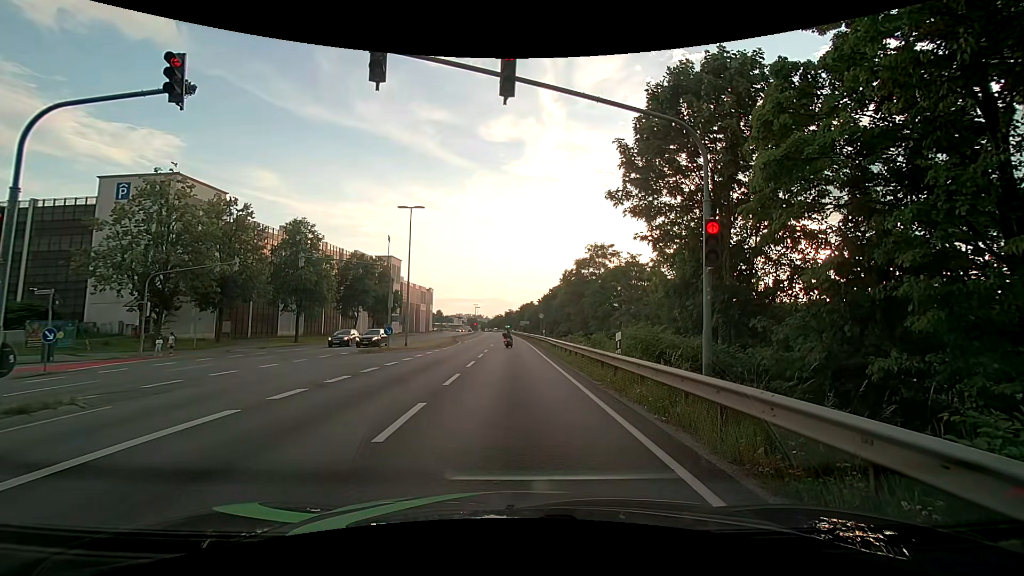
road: primary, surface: asphalt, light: Day
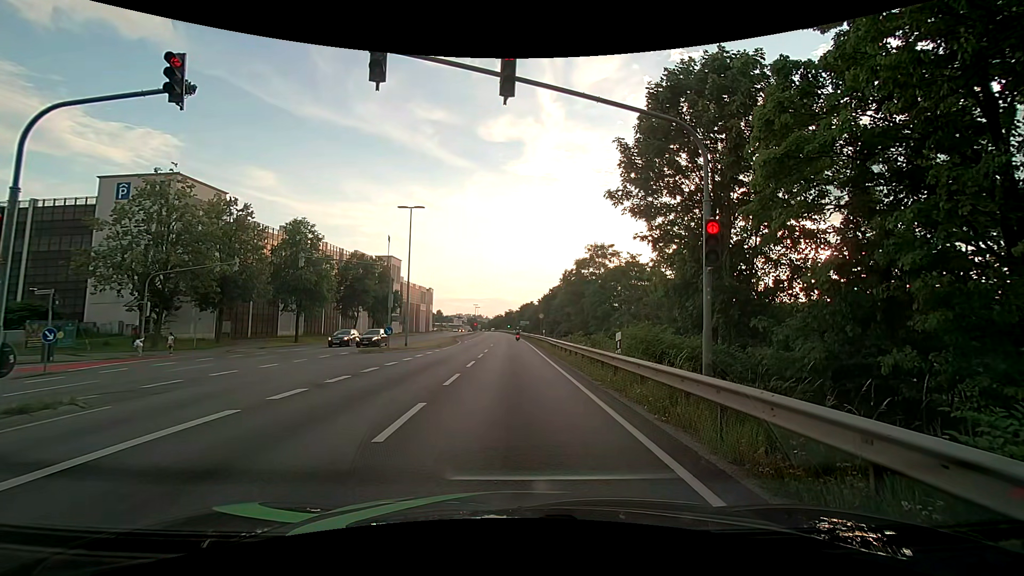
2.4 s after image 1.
(0.0, 0.0) m; 0°
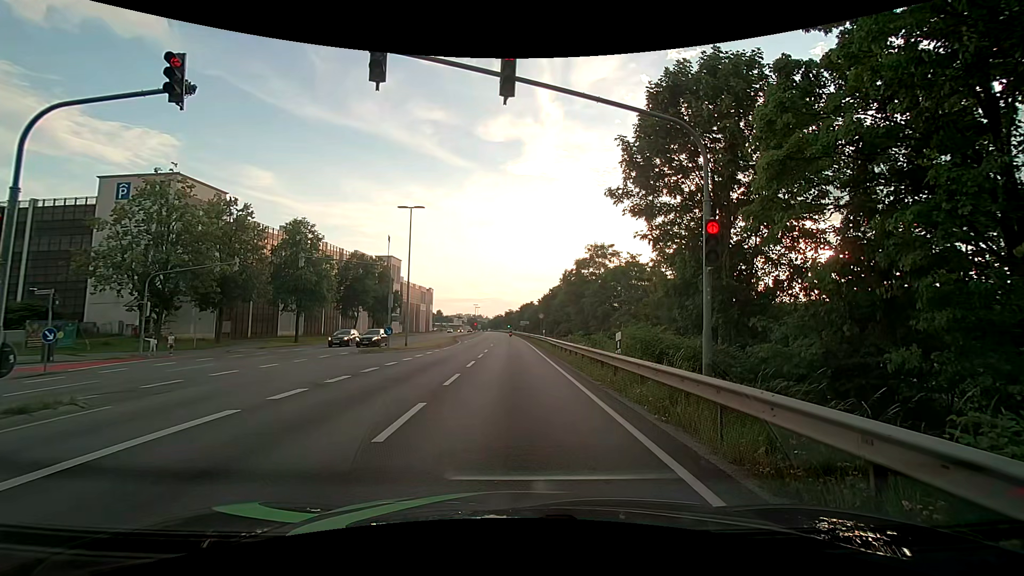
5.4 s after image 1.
(0.0, 0.0) m; 0°
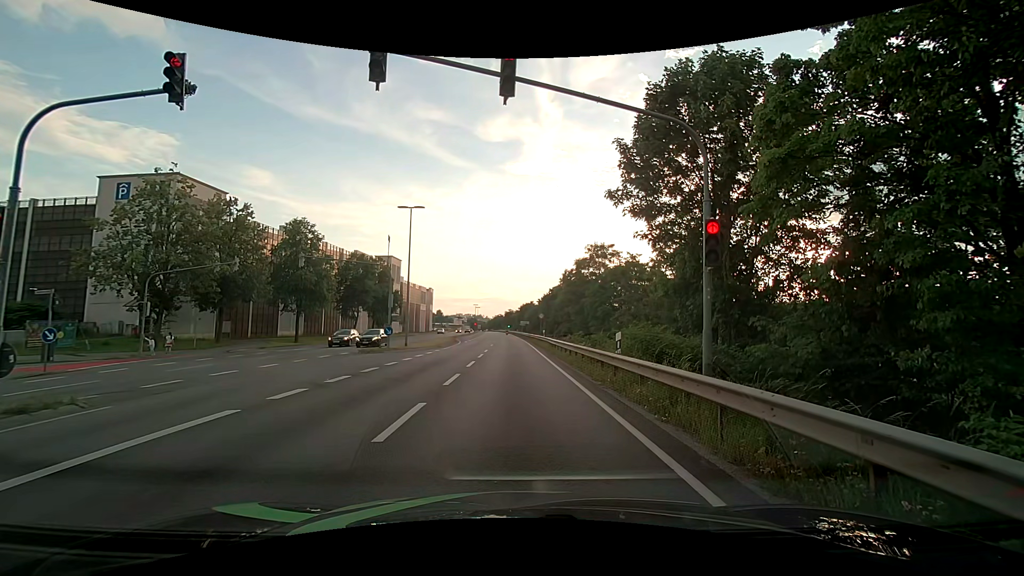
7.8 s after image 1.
(0.0, 0.0) m; 0°
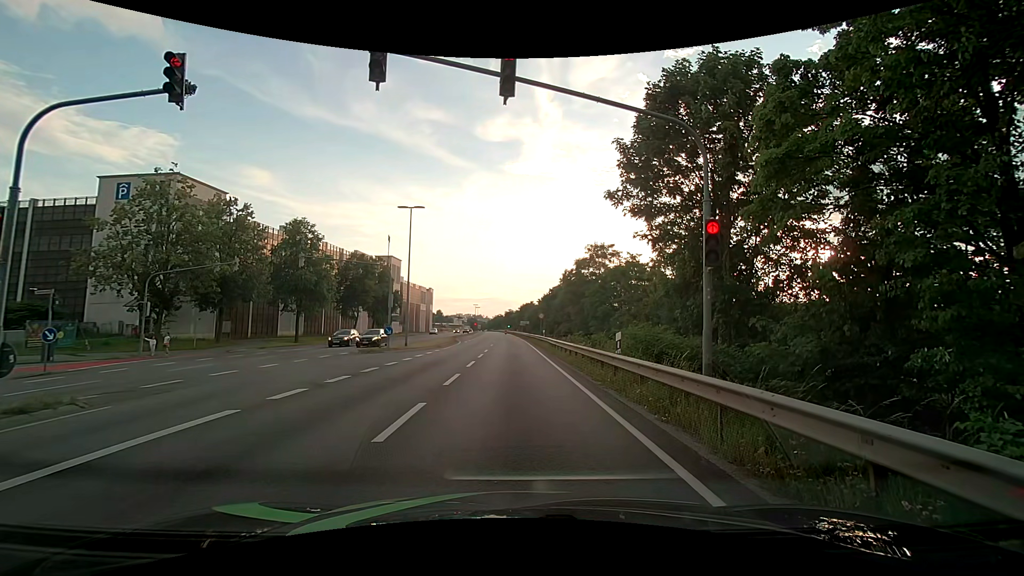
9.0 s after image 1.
(0.0, 0.0) m; 0°
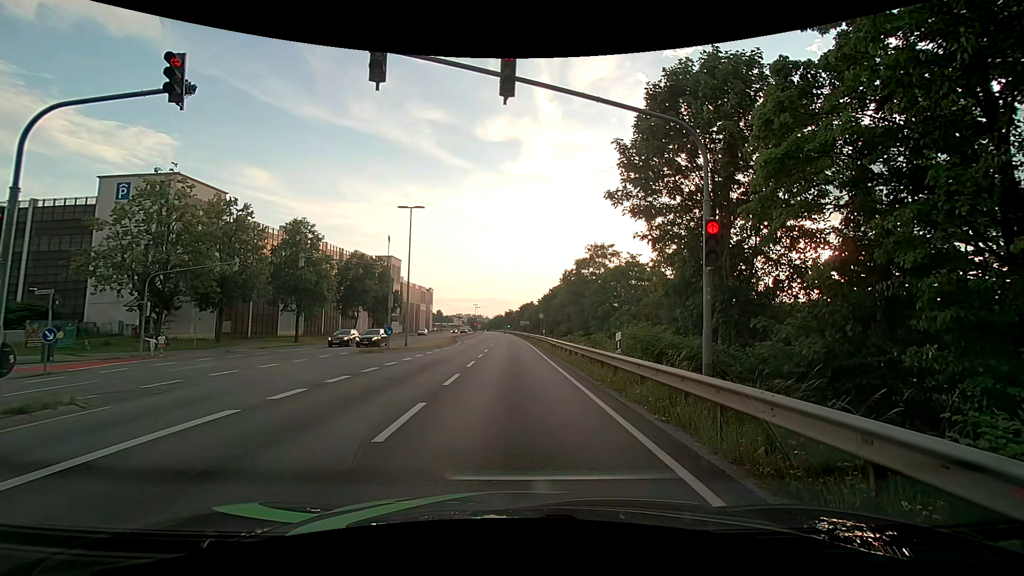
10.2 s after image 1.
(0.0, 0.0) m; 0°
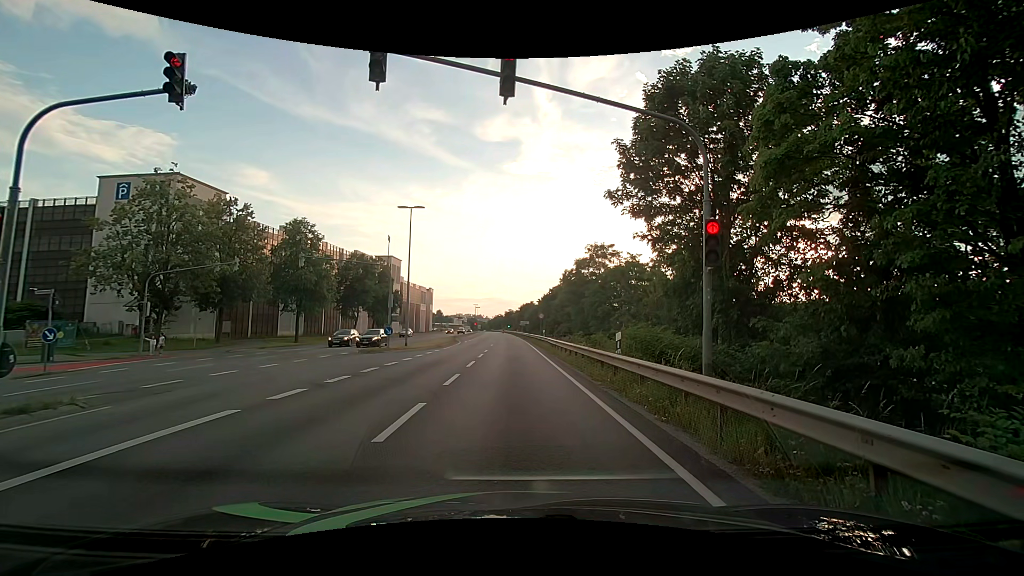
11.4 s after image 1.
(0.0, 0.0) m; 0°
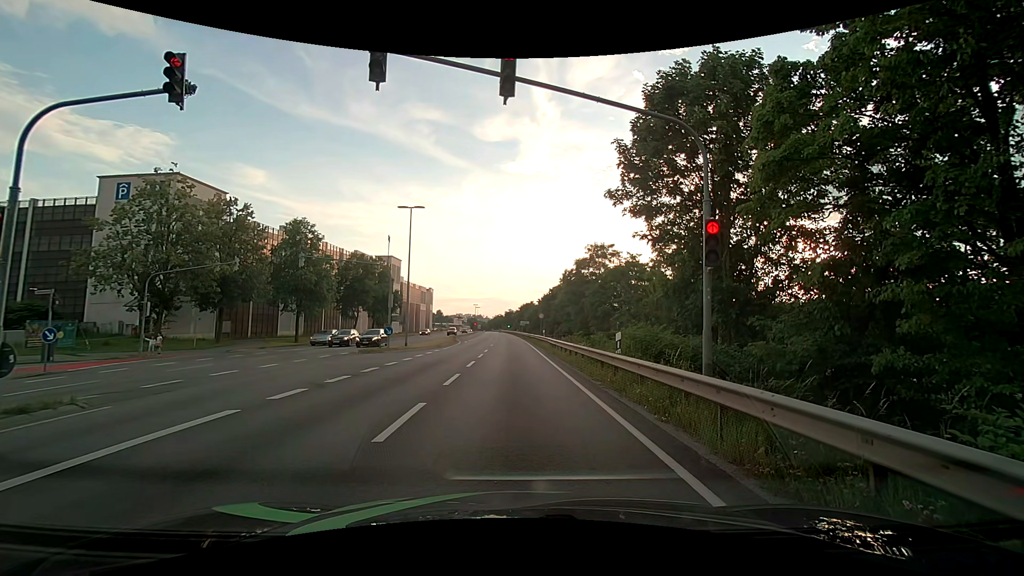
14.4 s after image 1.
(0.0, 0.0) m; 0°
(0, +10) (0, +20) (-1, +30) (-1, +40) (-2, +50) (-2, +60) (-2, +70) (-3, +80) (-3, +90) (-4, +100) m
